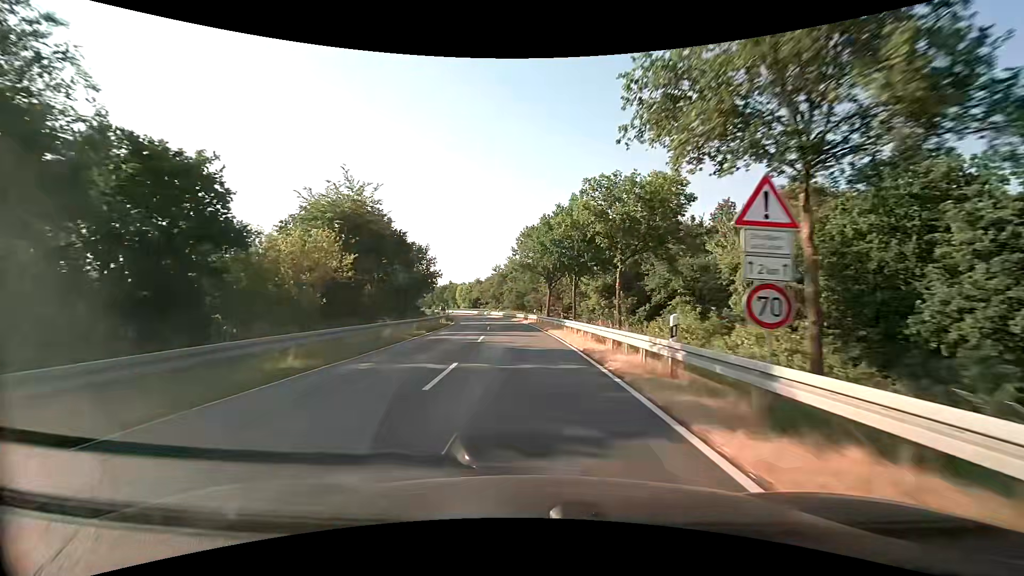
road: secondary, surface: asphalt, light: Day
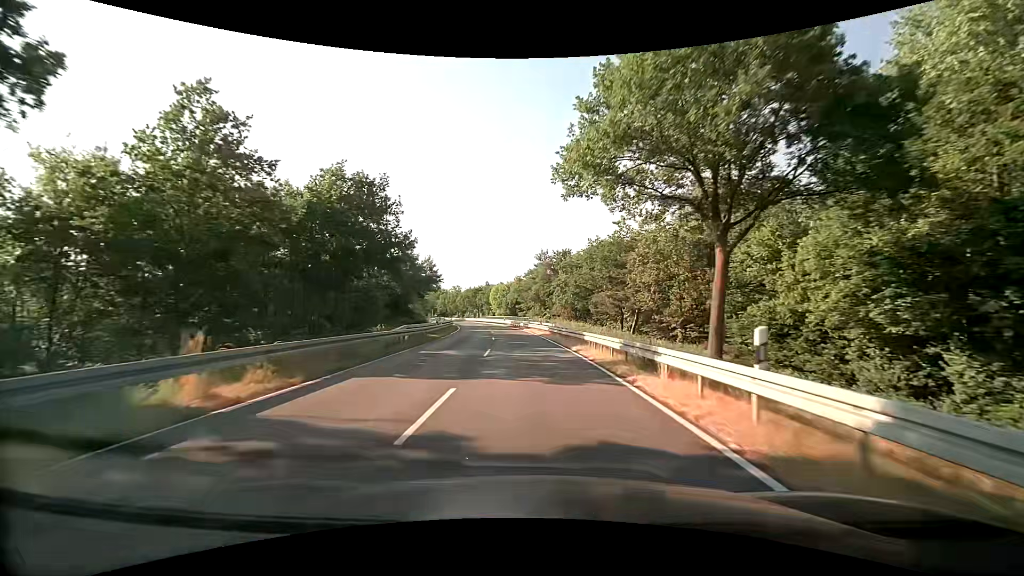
(-2.0, +39.4) m; -5°
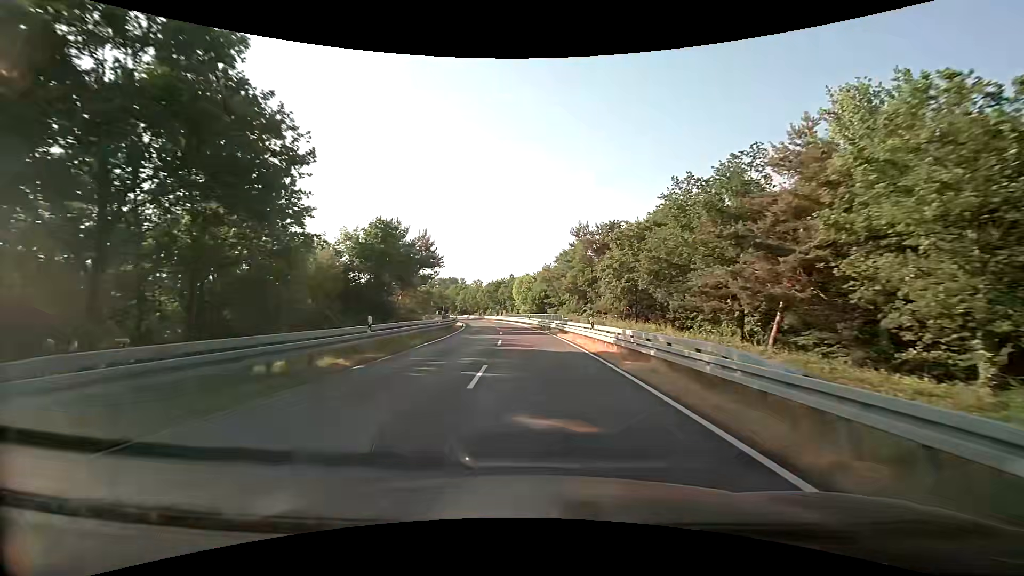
(-0.8, +20.5) m; -3°
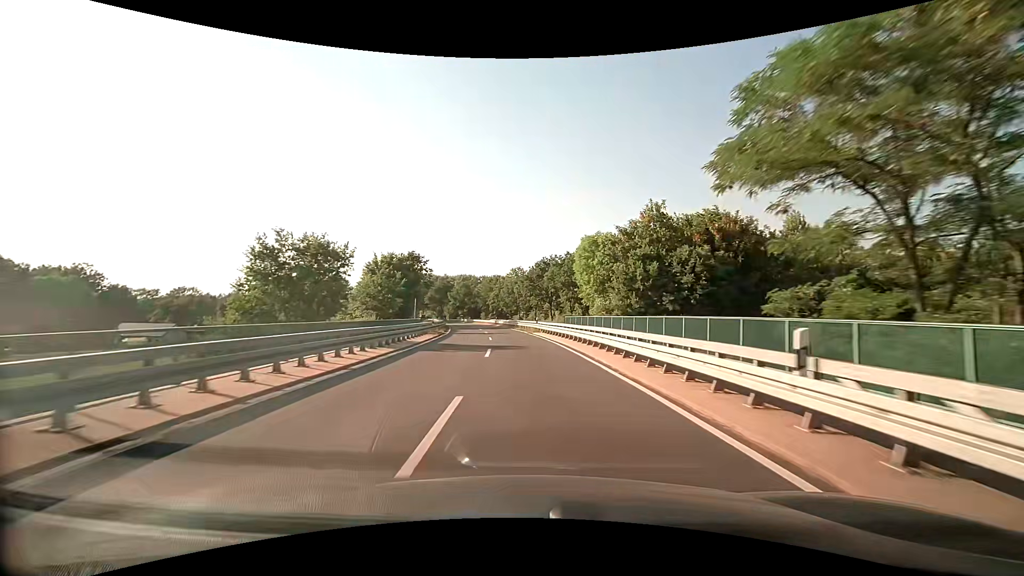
(-3.0, +53.1) m; -6°
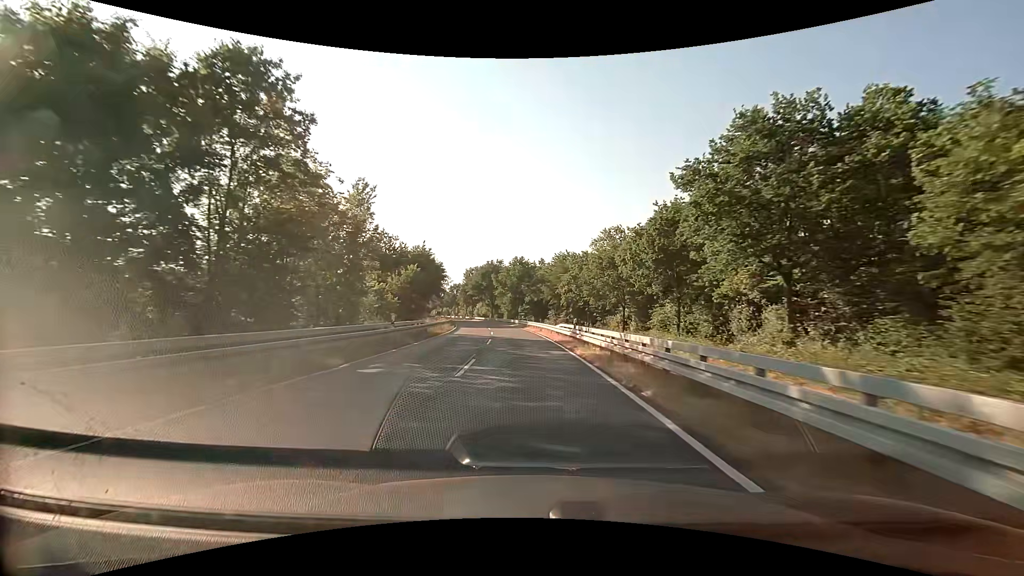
(-3.8, +53.5) m; -9°
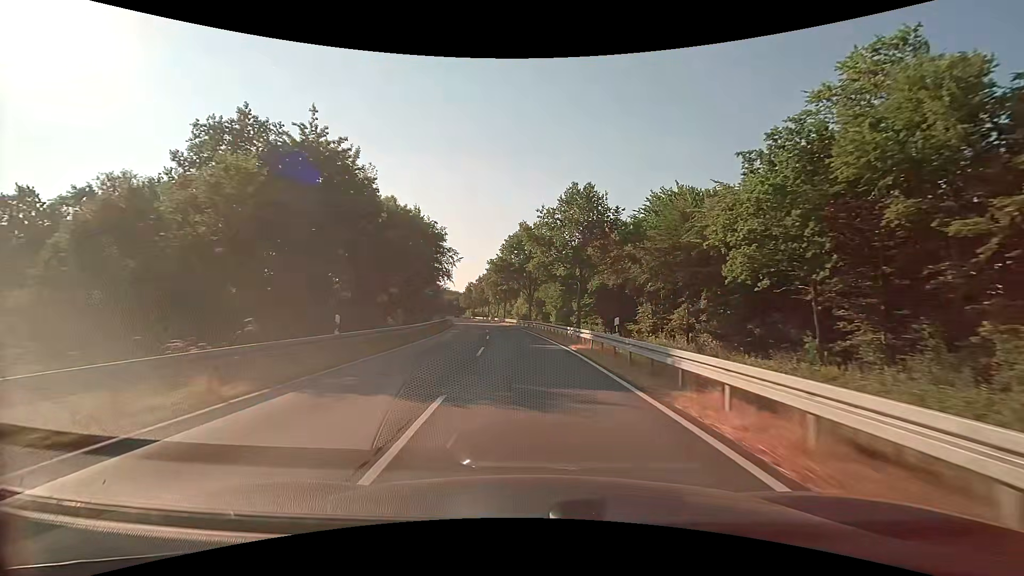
(-2.2, +43.1) m; -5°
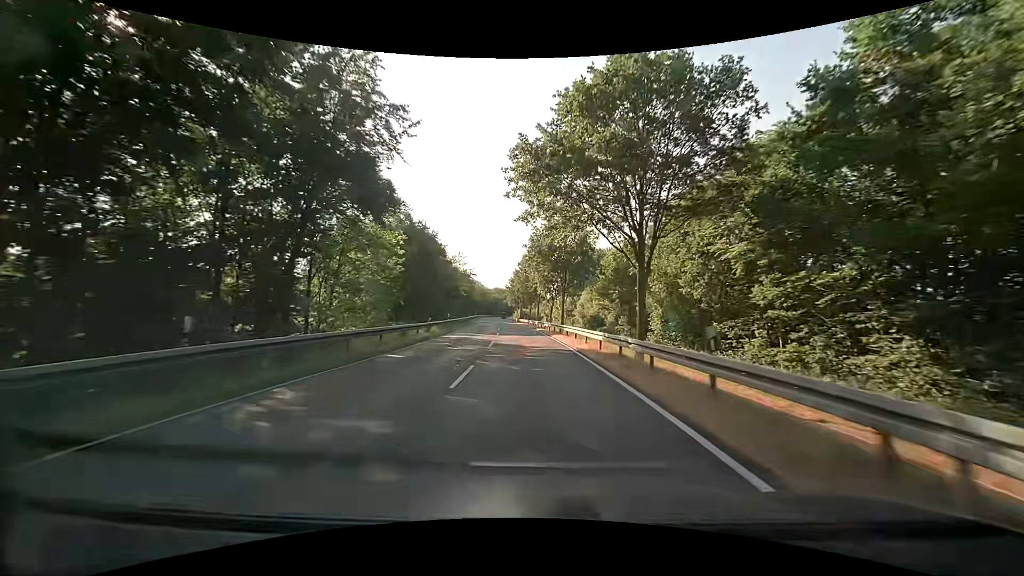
(-2.6, +43.2) m; -7°
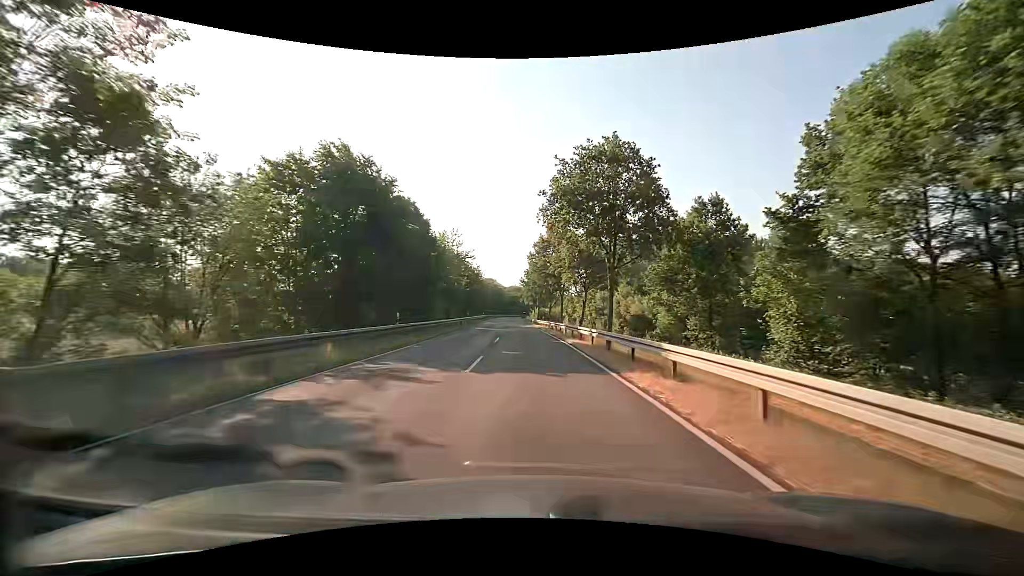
(-0.6, +21.7) m; -2°
(0, +10) (0, +20) (-1, +30) (-1, +40) (-1, +50) (-2, +60) (-2, +70) (-3, +80) (-3, +90) (-4, +100) m
